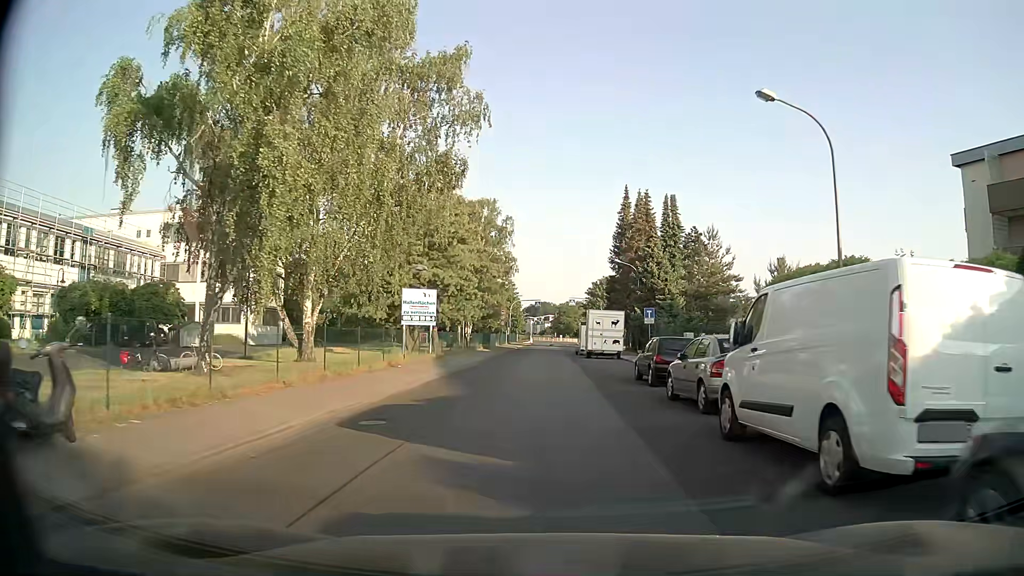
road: unclassified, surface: asphalt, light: Day
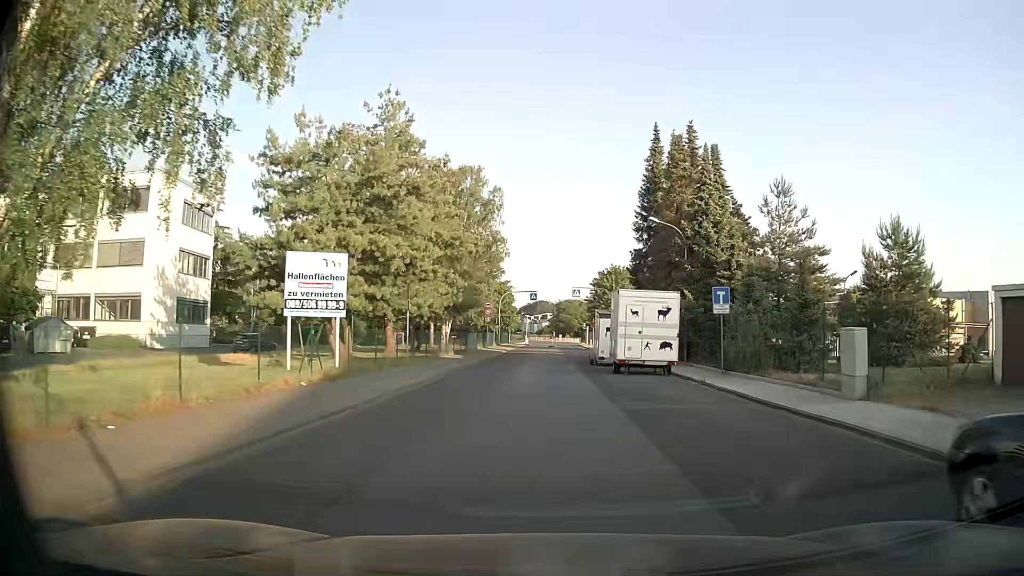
(+0.1, +17.3) m; 0°
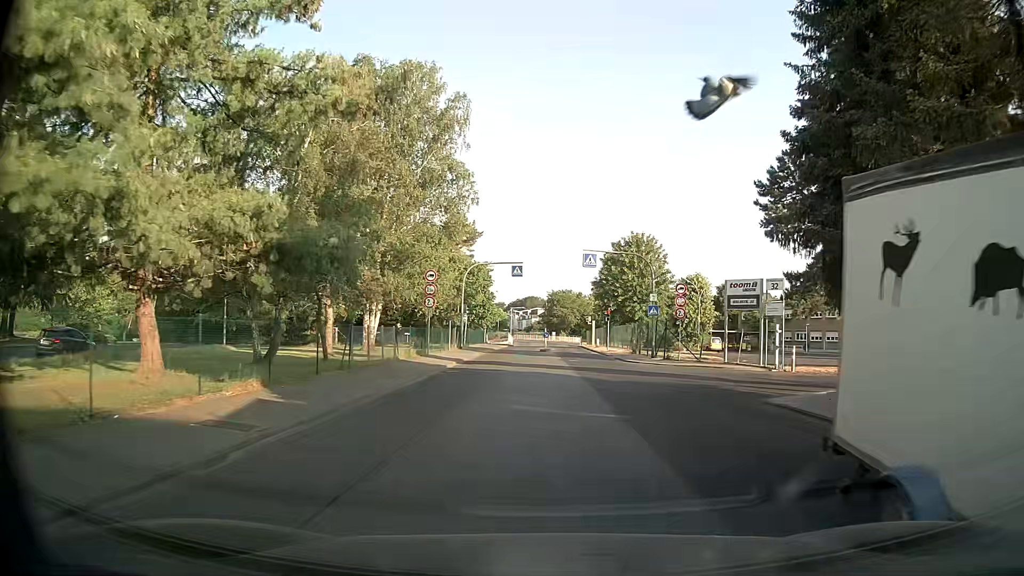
(+0.2, +27.6) m; +2°
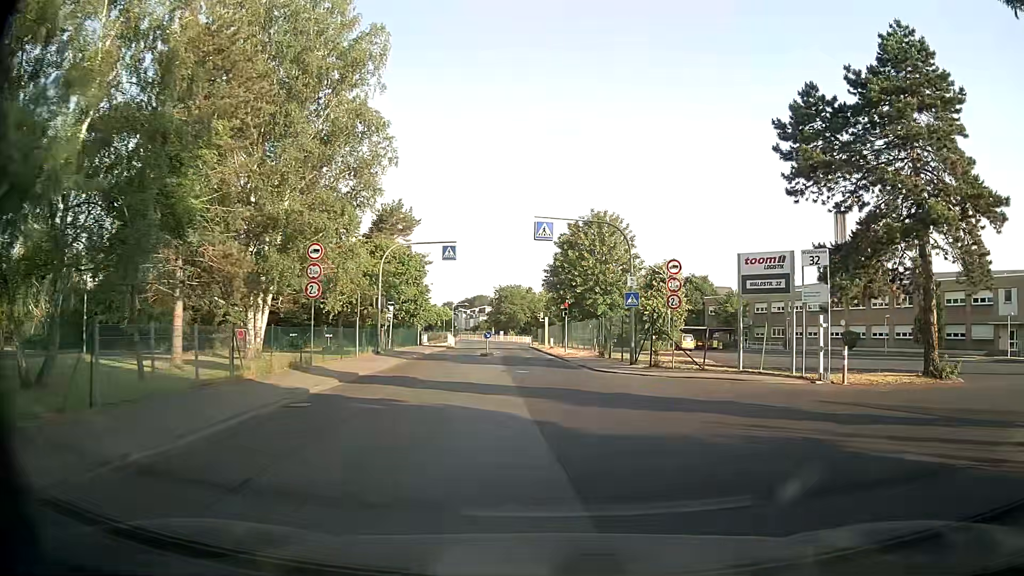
(+0.3, +10.6) m; +3°
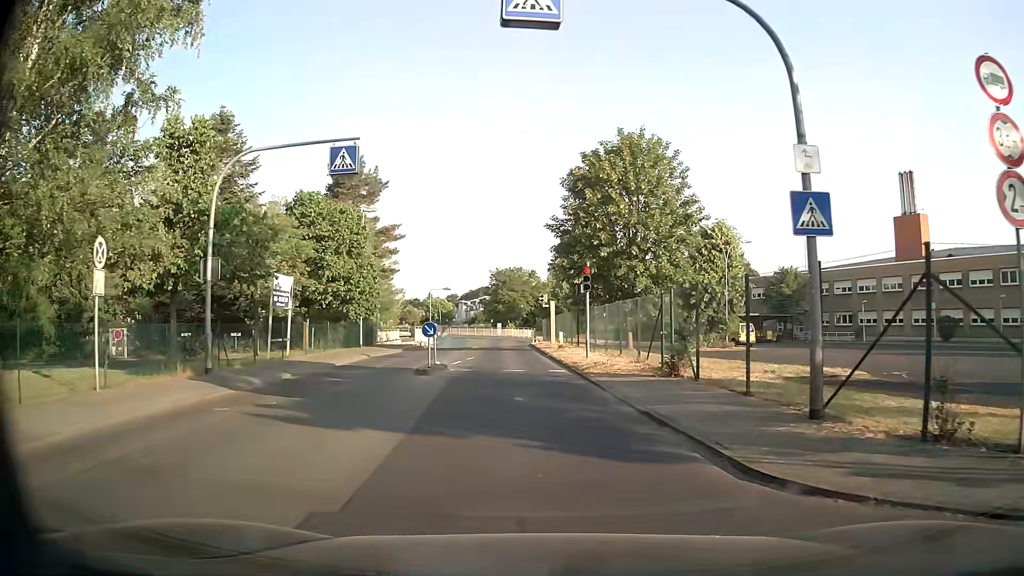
(+0.5, +19.2) m; +1°
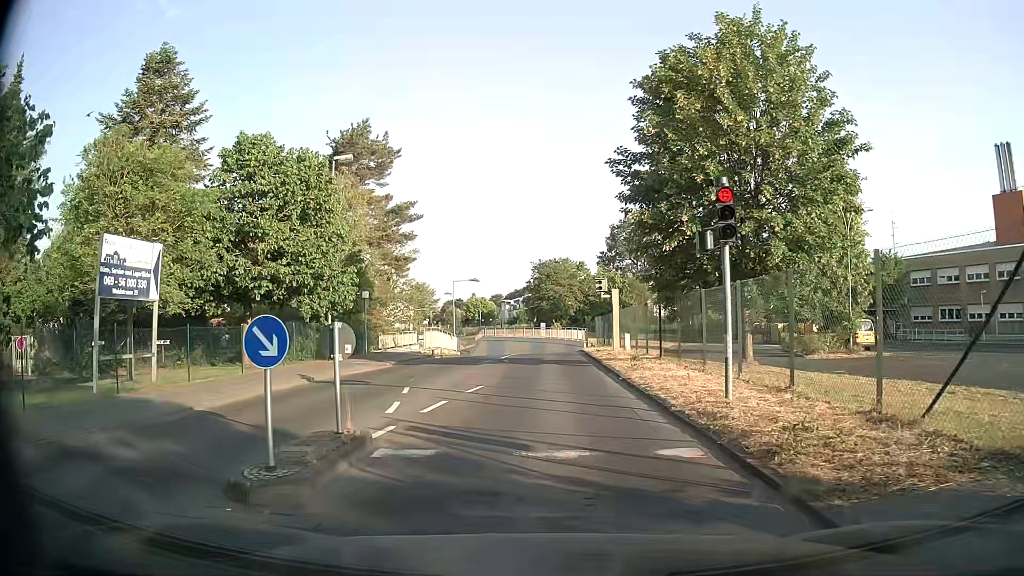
(-0.5, +12.6) m; -5°
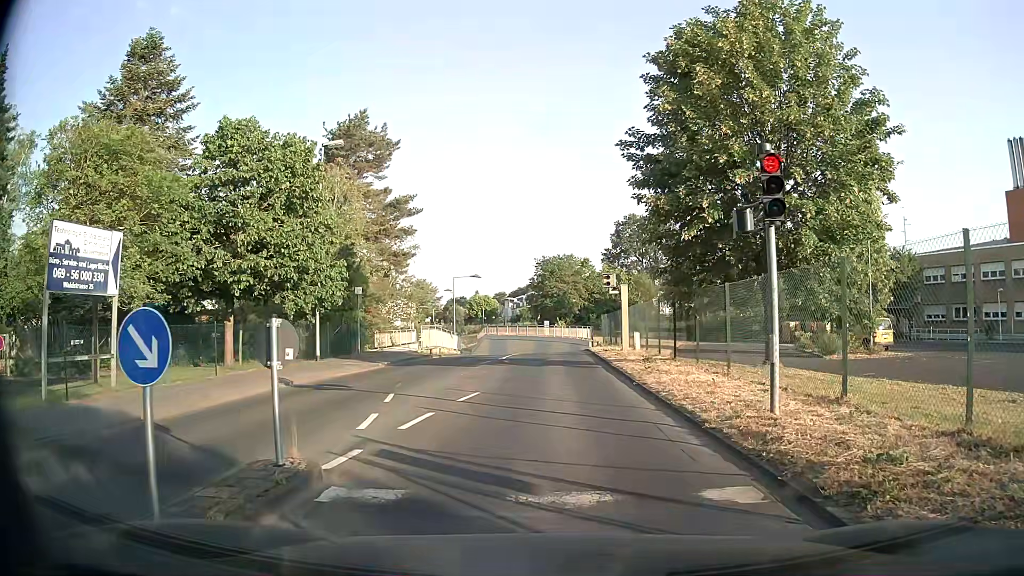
(0.0, +1.7) m; -1°
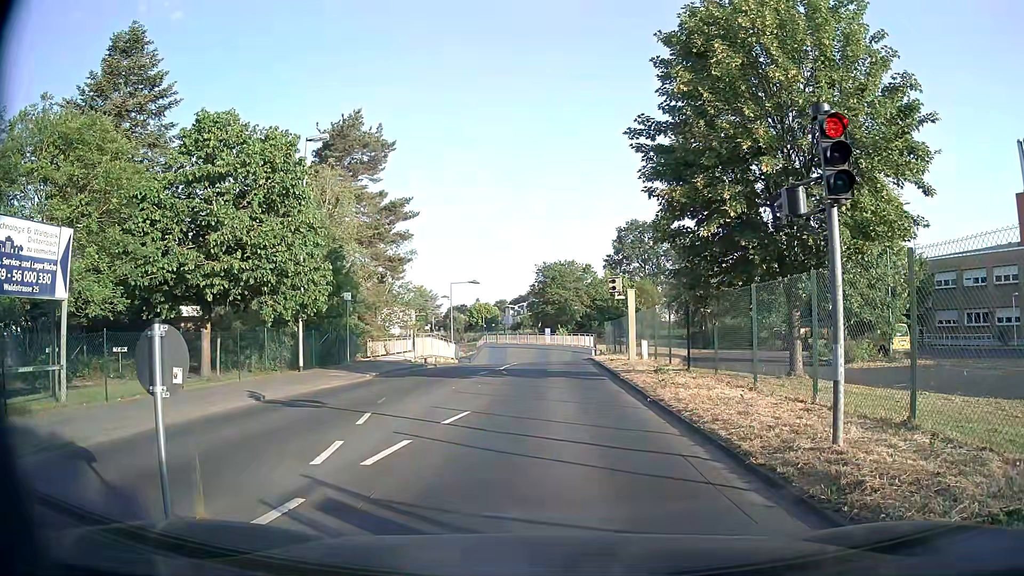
(0.0, +1.6) m; 0°
(0, +10) (0, +20) (+1, +30) (+1, +40) (+1, +50) (0, +60) (-4, +69) (-11, +77) (-18, +83) (-26, +90) m
